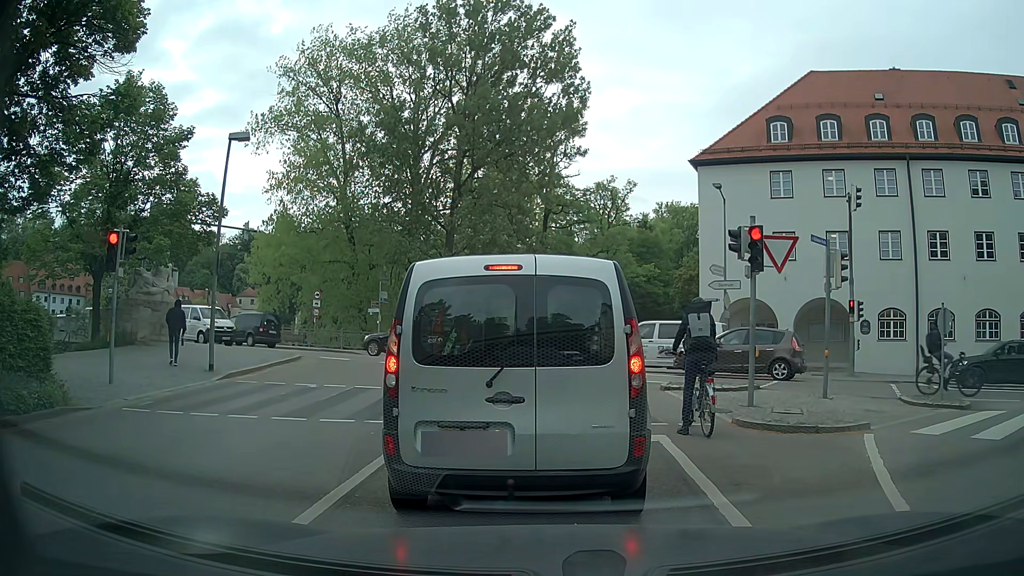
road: residential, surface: asphalt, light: Day
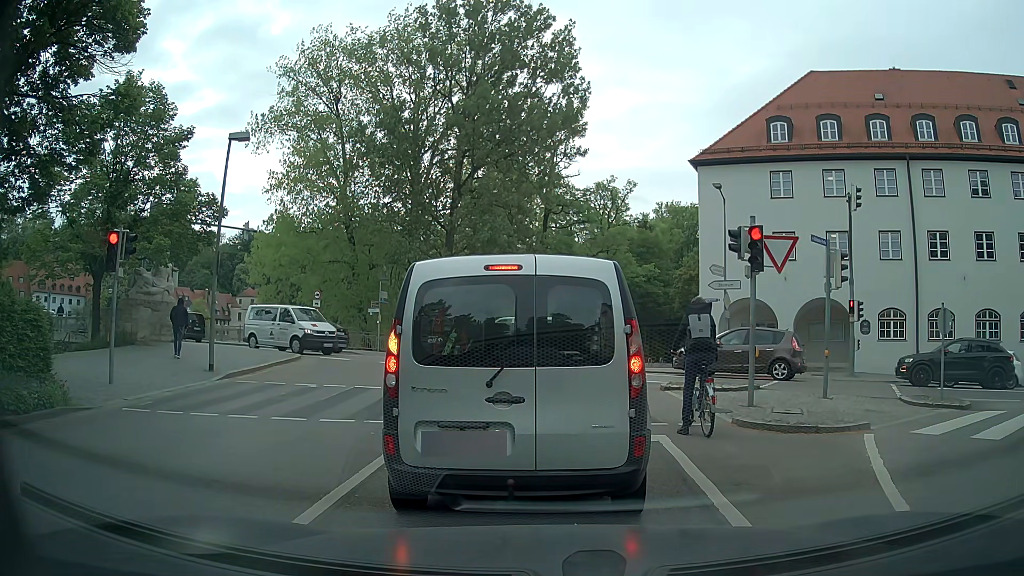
(0.0, 0.0) m; 0°
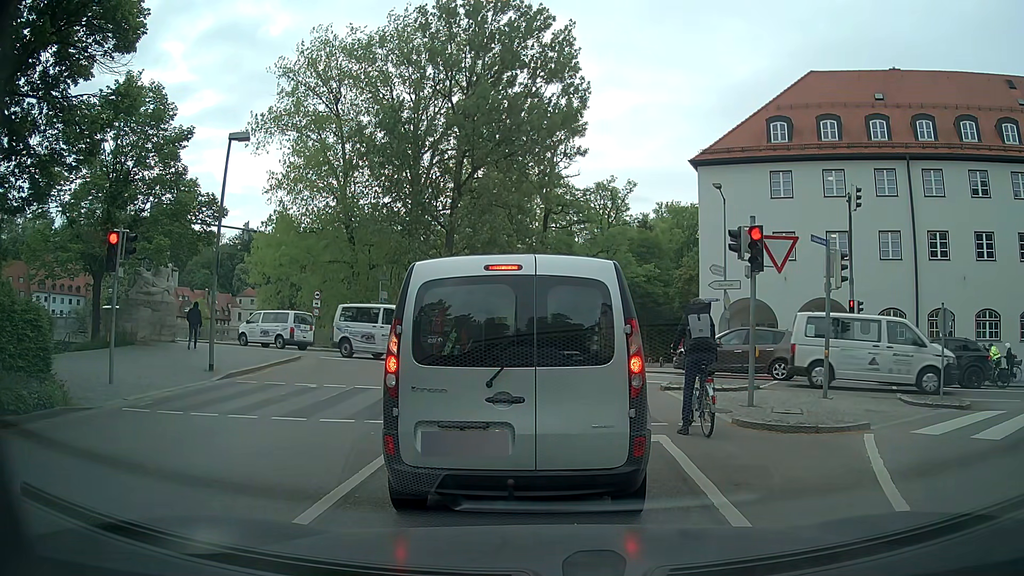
(0.0, 0.0) m; 0°
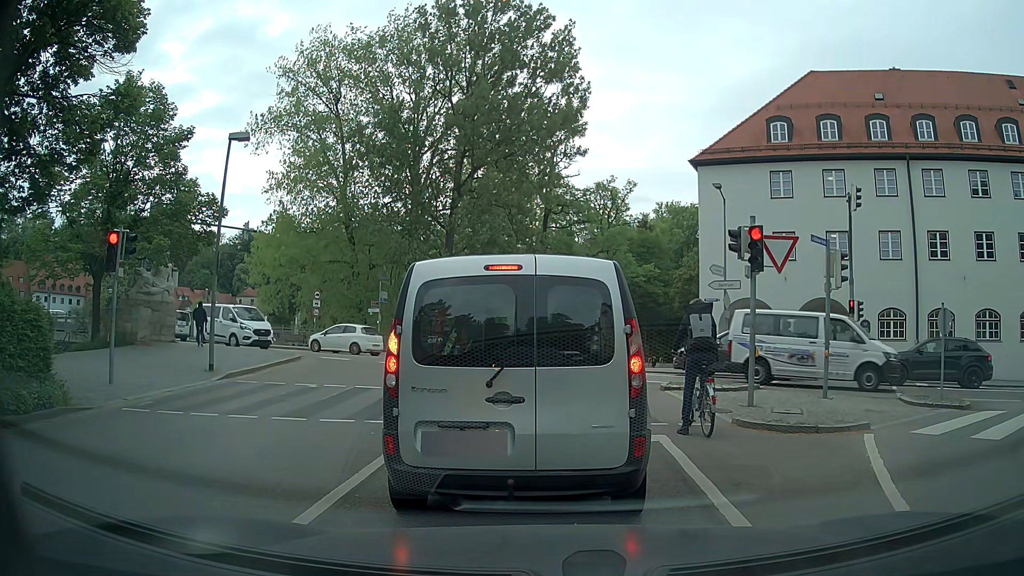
(0.0, 0.0) m; 0°
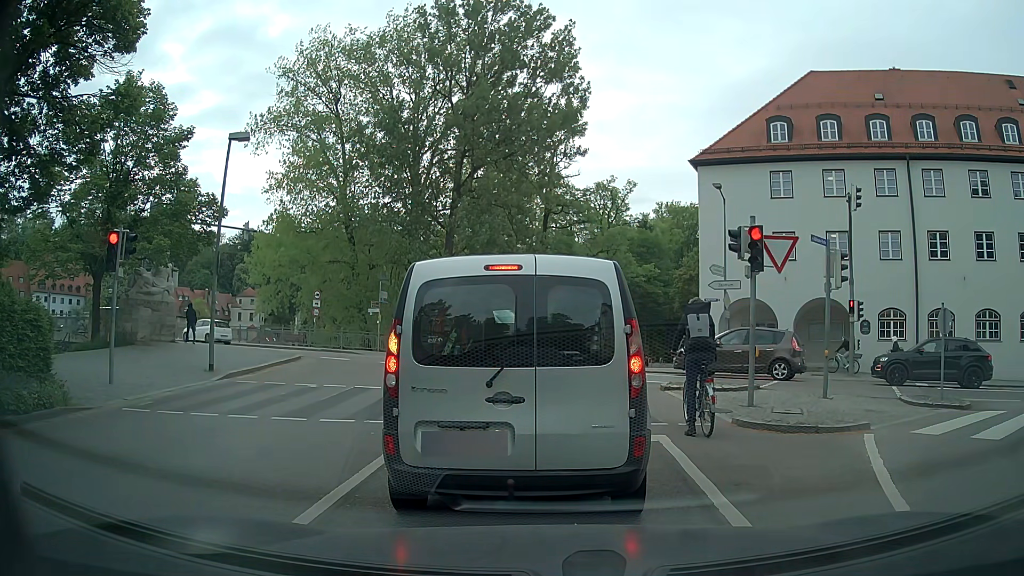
(0.0, 0.0) m; 0°
